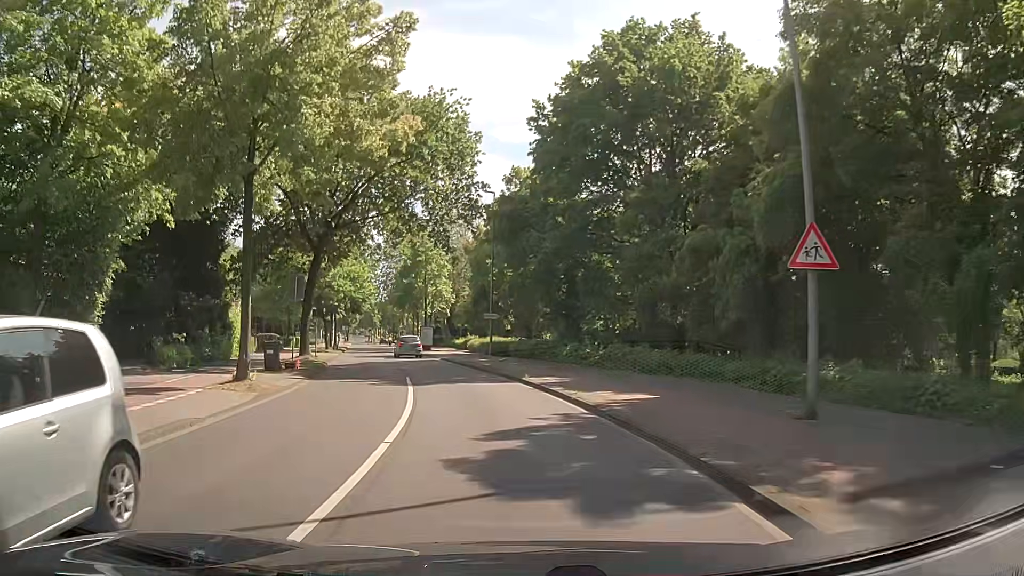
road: tertiary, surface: asphalt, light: Day
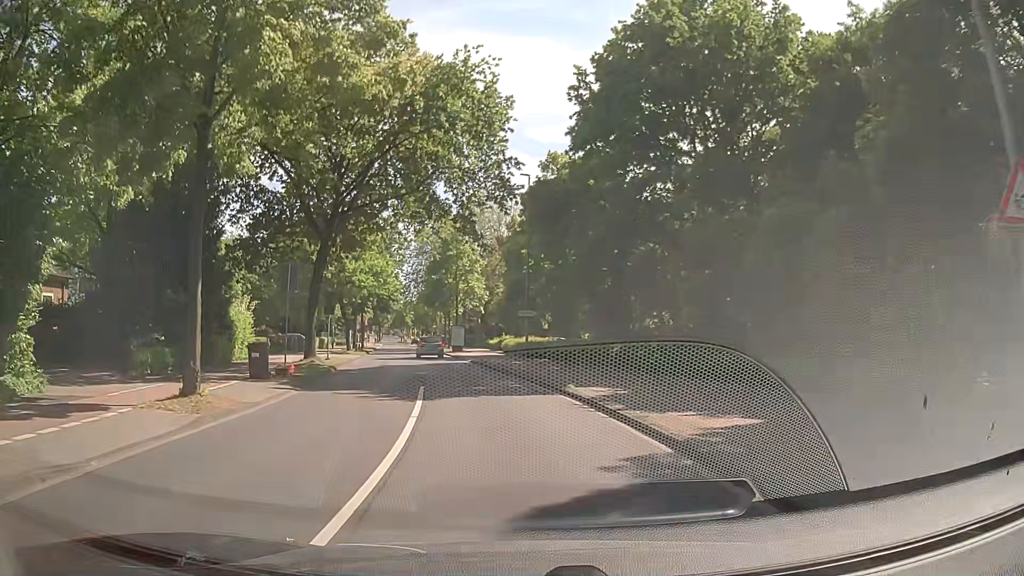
(-0.1, +4.5) m; -4°
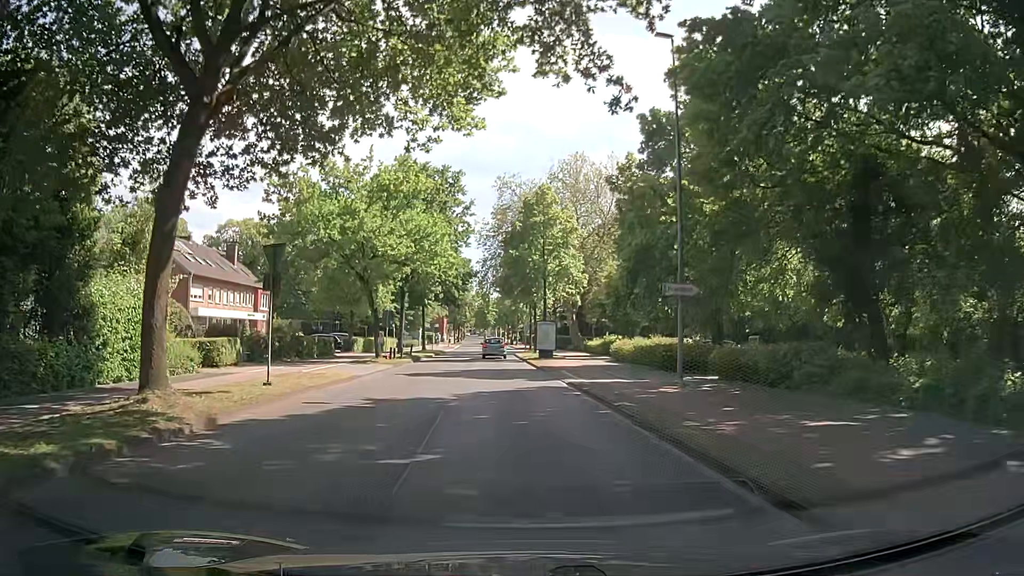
(-1.3, +18.1) m; -6°
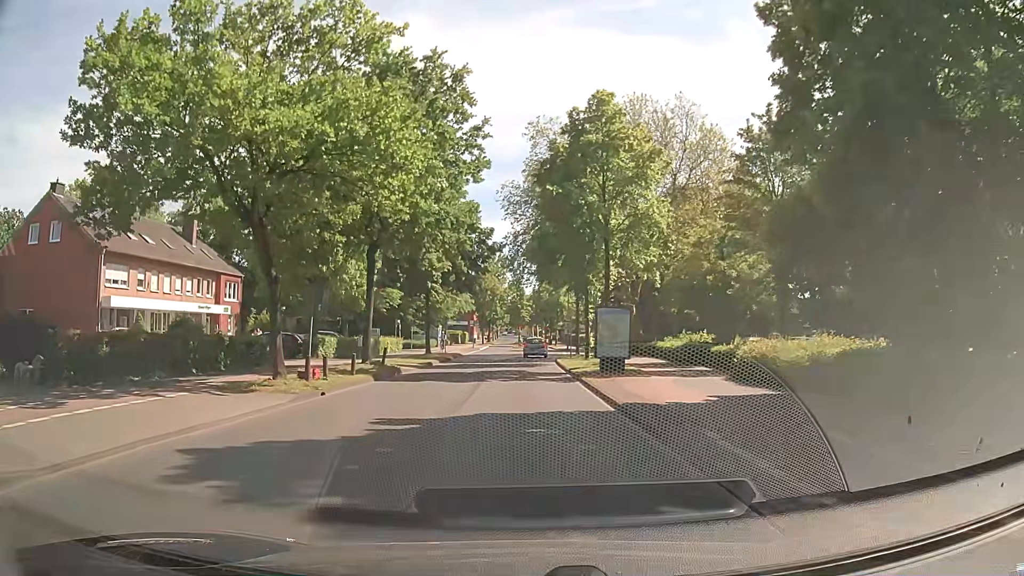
(-0.7, +18.1) m; -4°
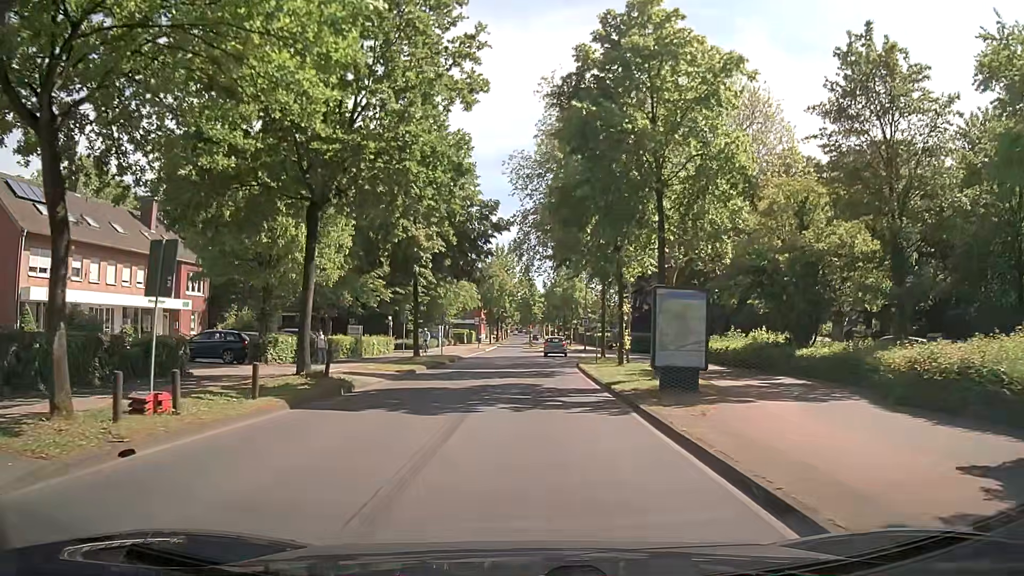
(-0.1, +9.1) m; -1°
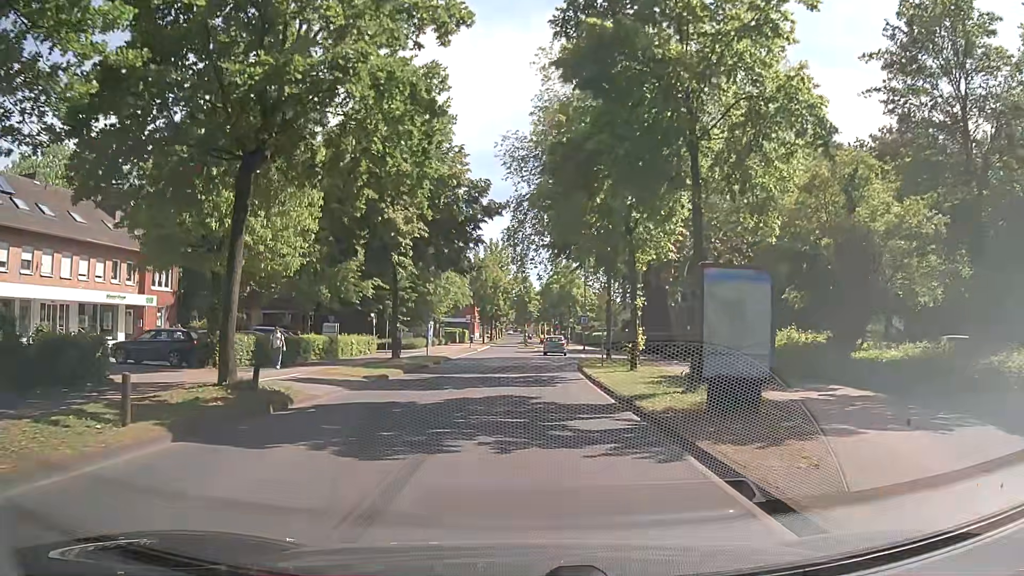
(0.0, +4.6) m; 0°
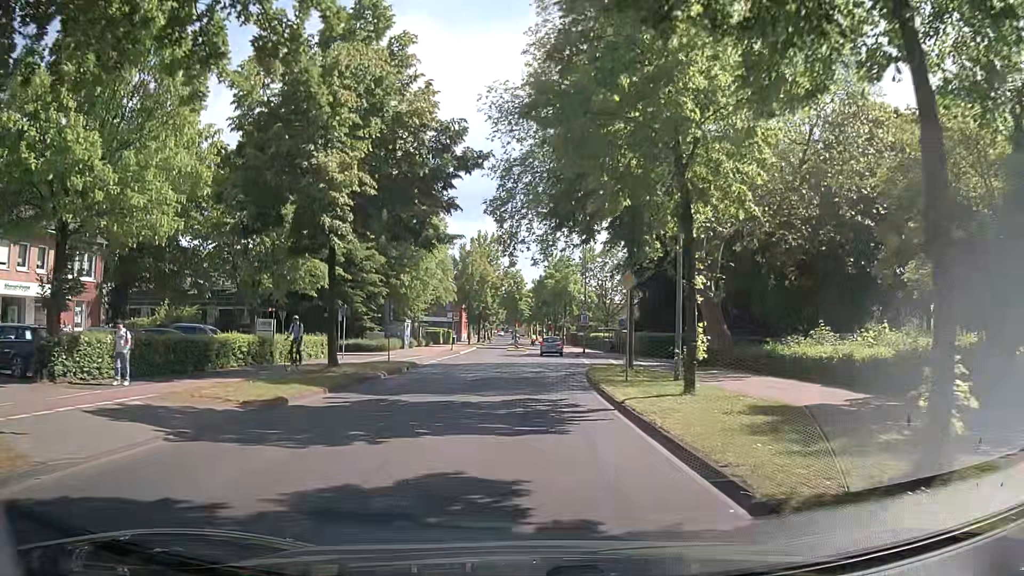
(+0.1, +9.1) m; +2°
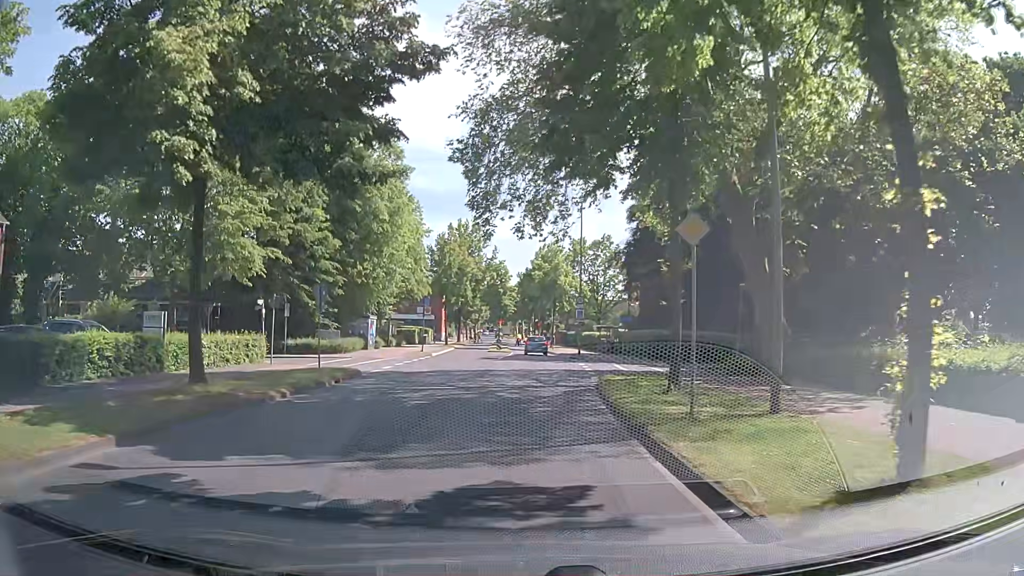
(0.0, +9.0) m; 0°
